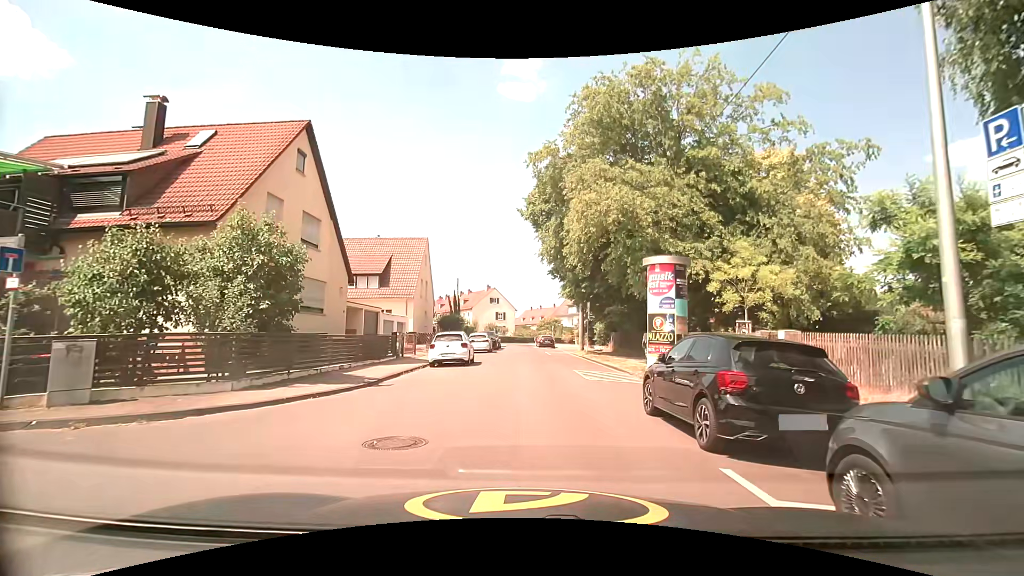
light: Day
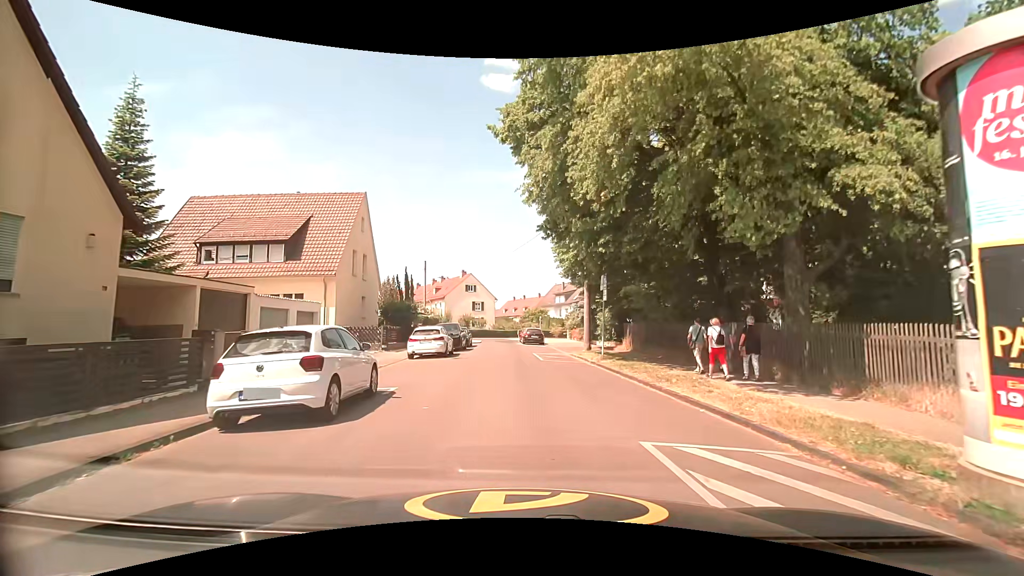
(+0.3, +13.6) m; +2°
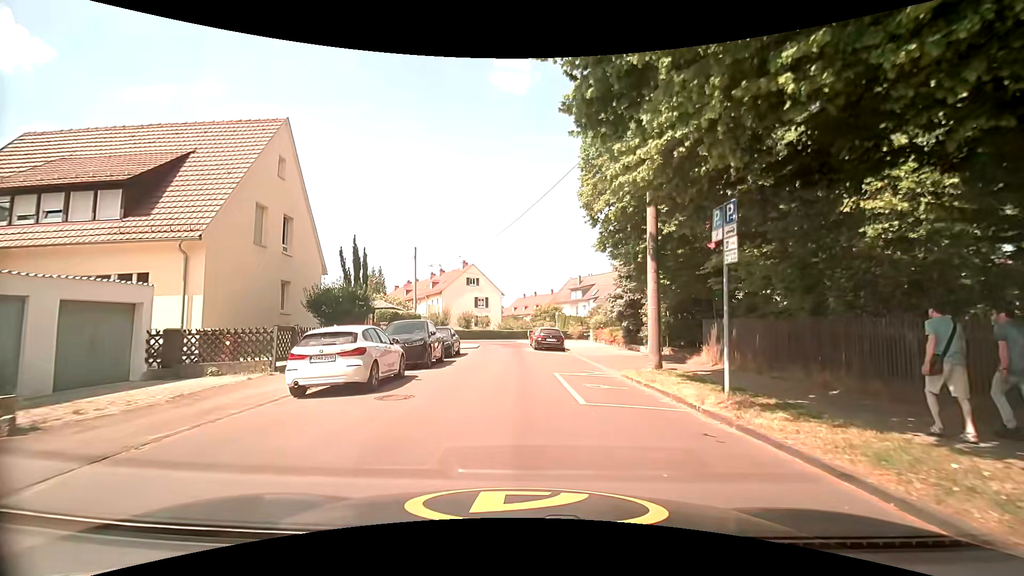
(-0.1, +12.3) m; -1°
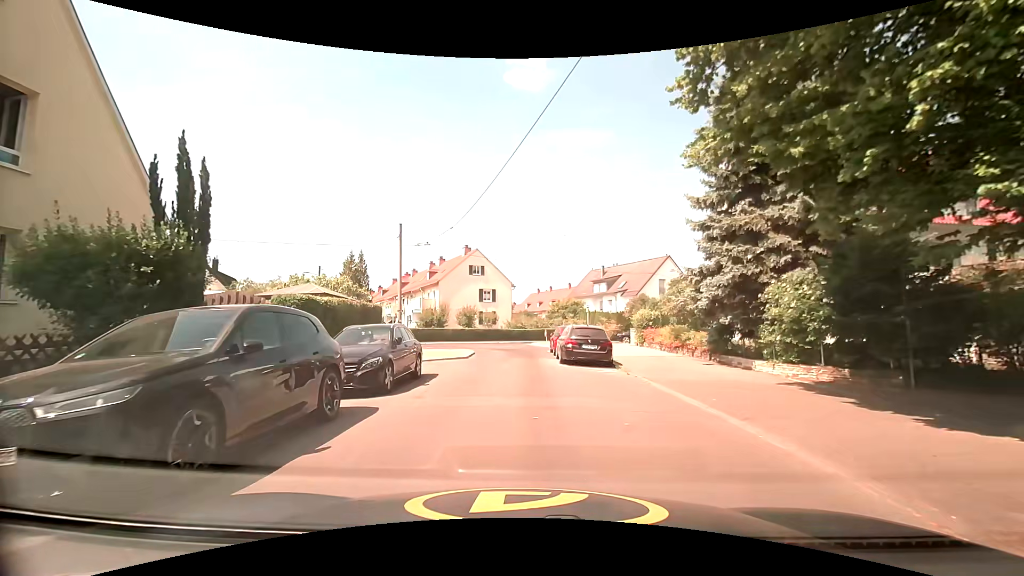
(-0.3, +12.5) m; -3°
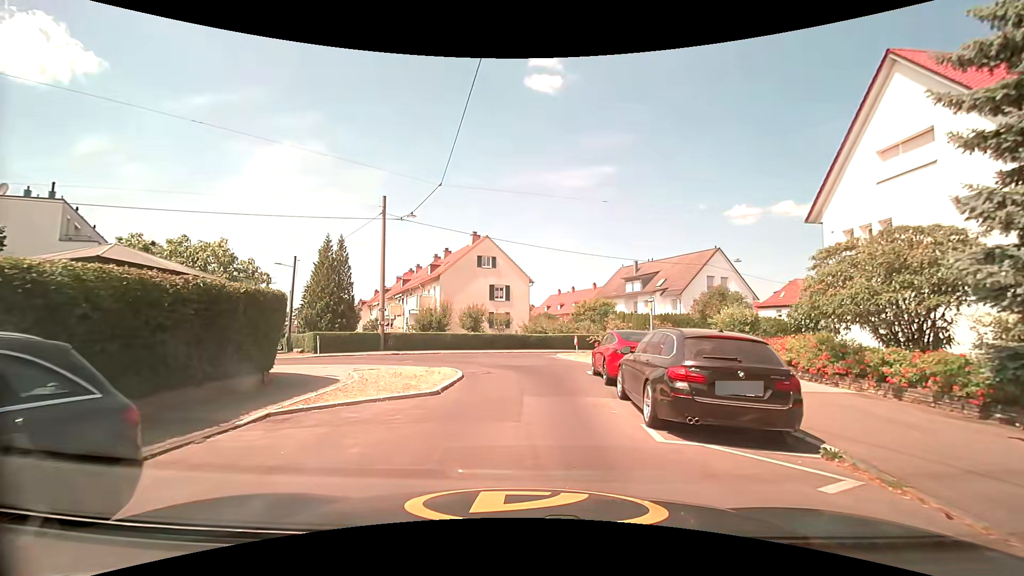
(0.0, +10.7) m; 0°
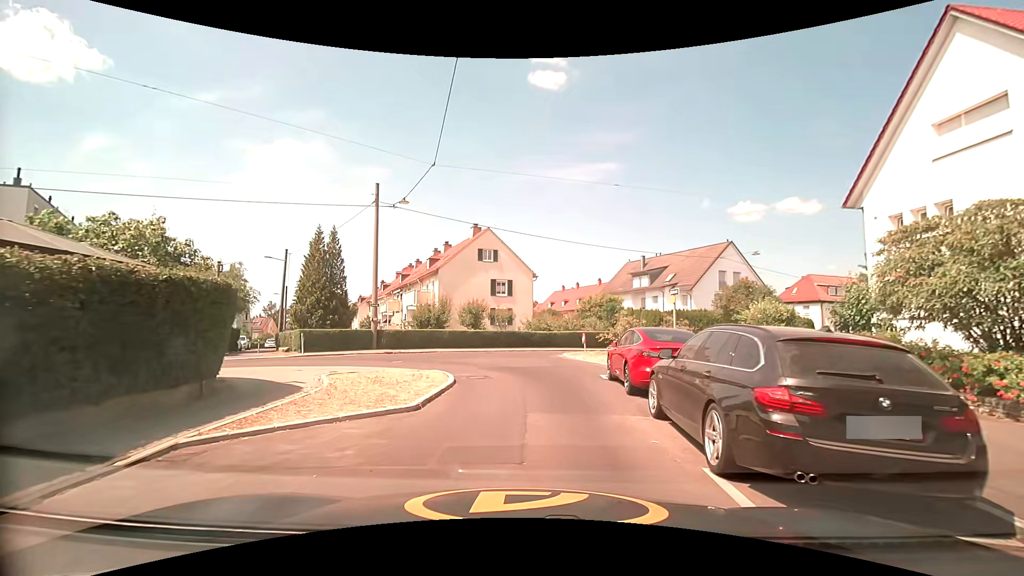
(-0.1, +2.4) m; -1°
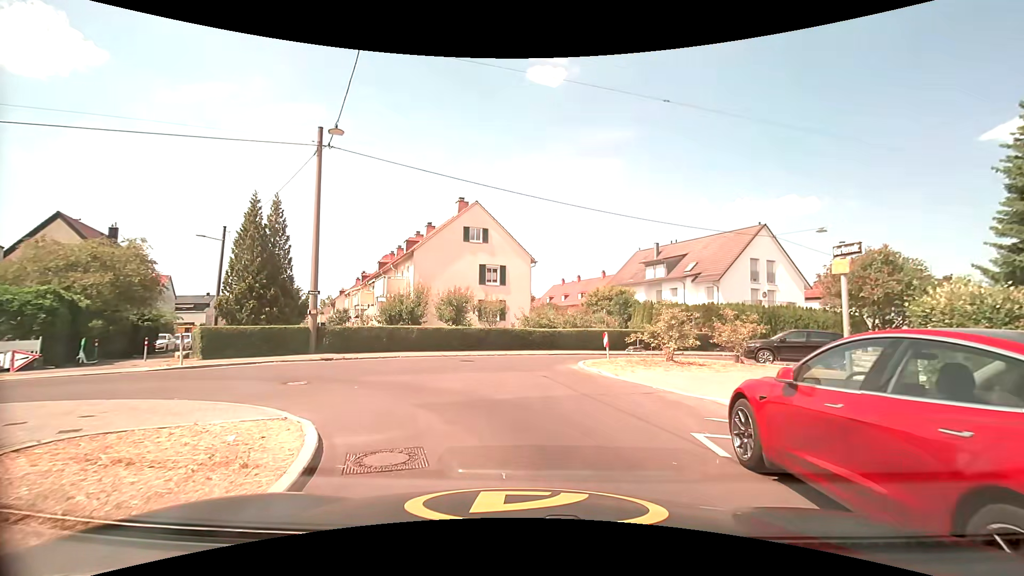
(-0.1, +8.5) m; -1°
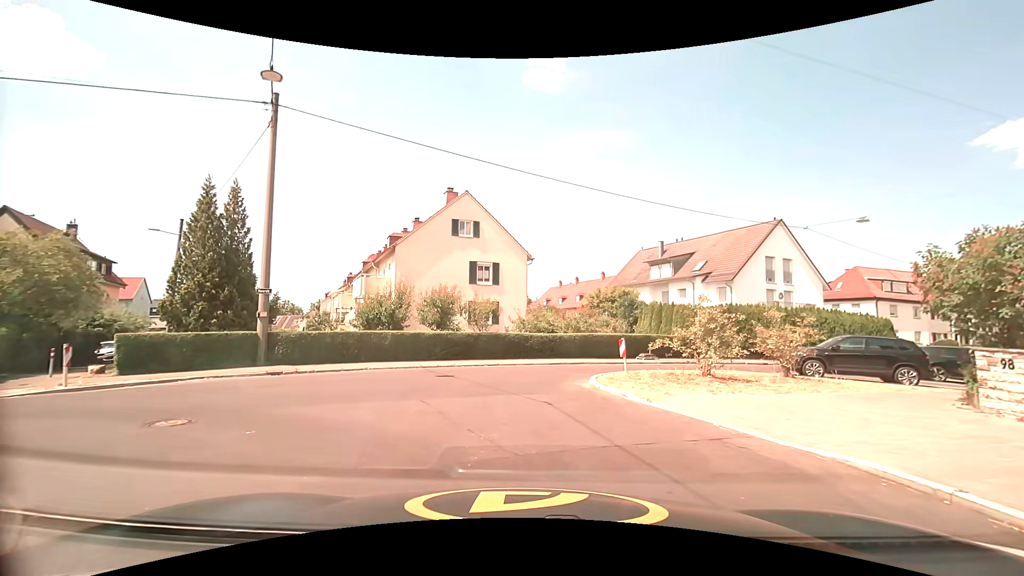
(+0.1, +3.9) m; +3°
(0, +10) (+1, +19) (+10, +25) (+18, +30) (+27, +35) (+36, +40) (+44, +45) (+53, +50) (+63, +53) (+72, +57) m
